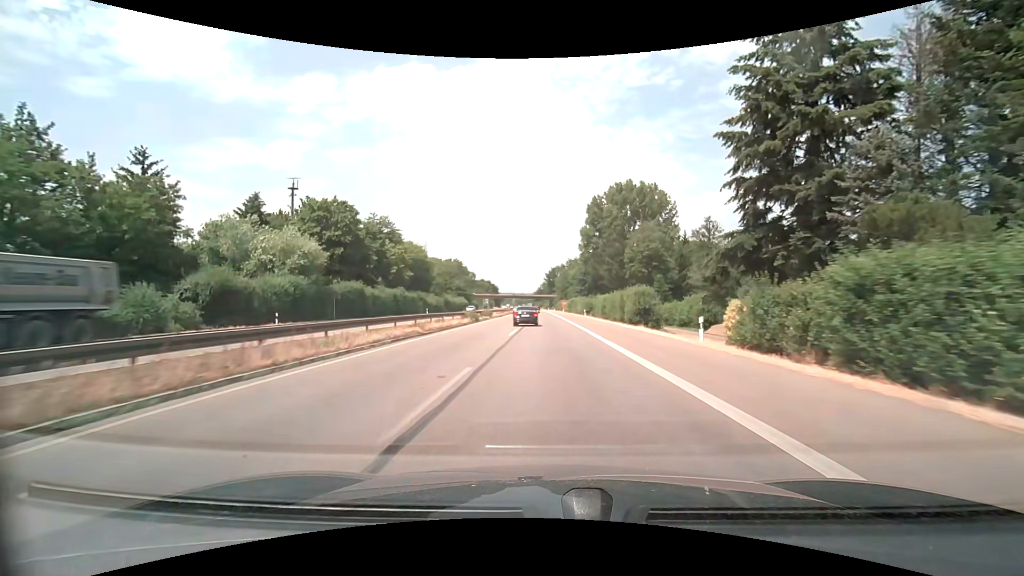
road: trunk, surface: asphalt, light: Day
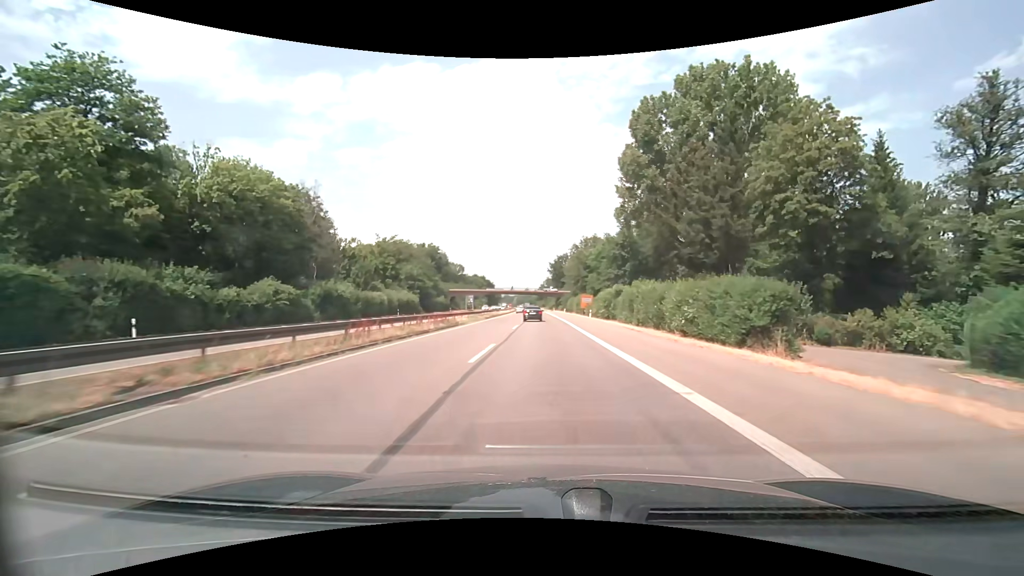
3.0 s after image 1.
(-0.2, +66.2) m; 0°
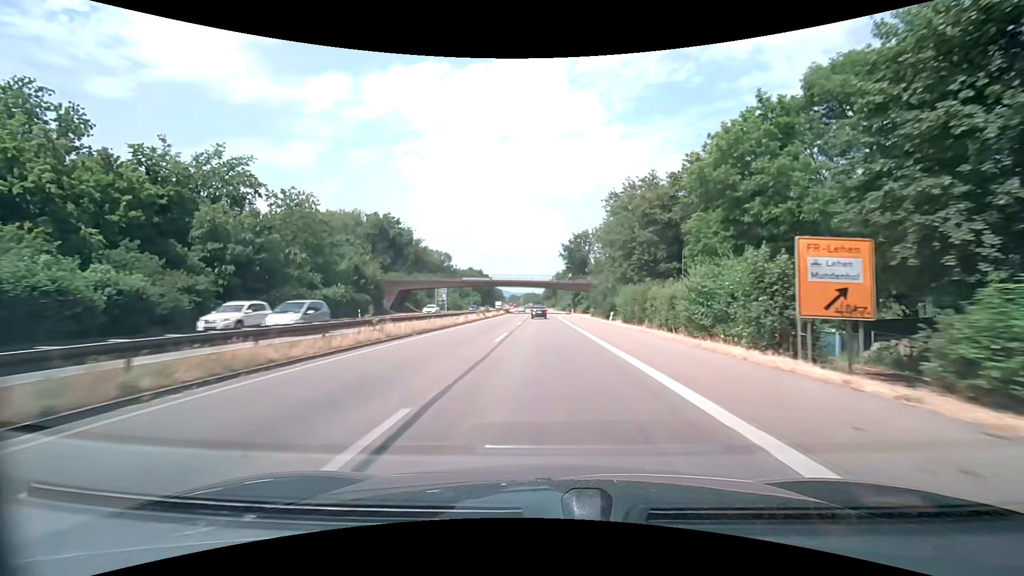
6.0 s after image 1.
(-0.7, +66.3) m; -1°
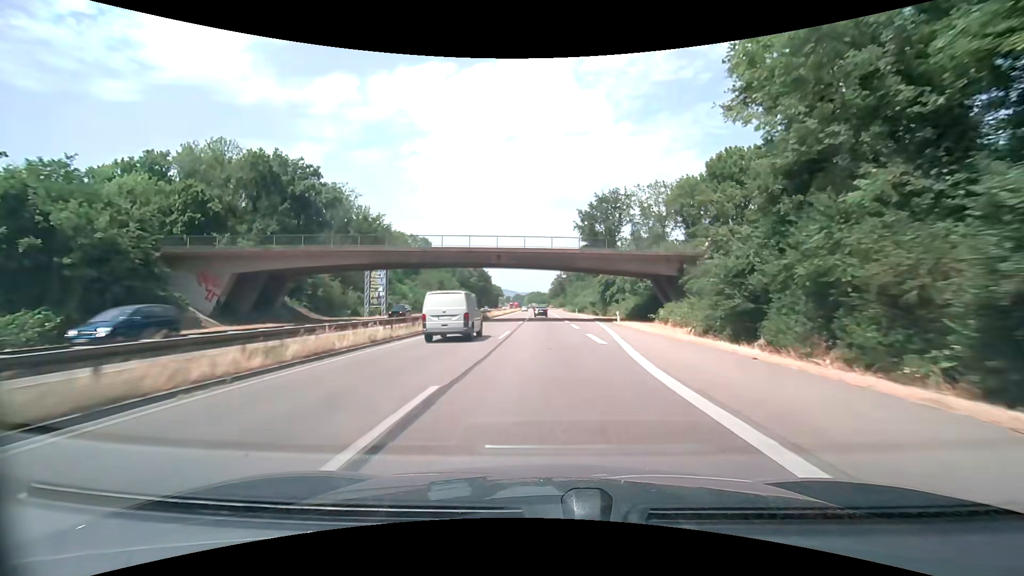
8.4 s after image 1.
(-0.2, +53.1) m; -1°
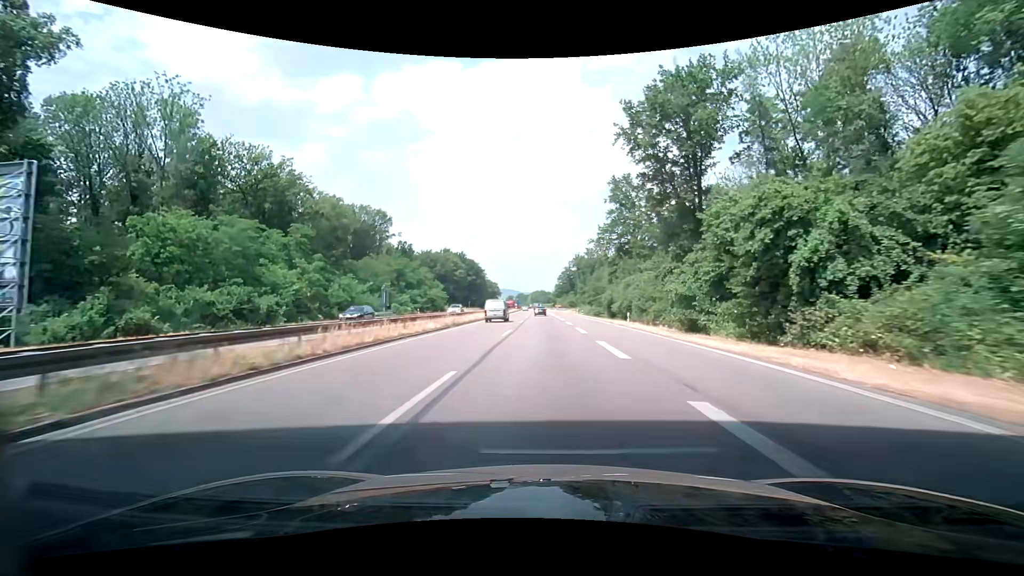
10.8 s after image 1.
(-0.1, +52.9) m; 0°
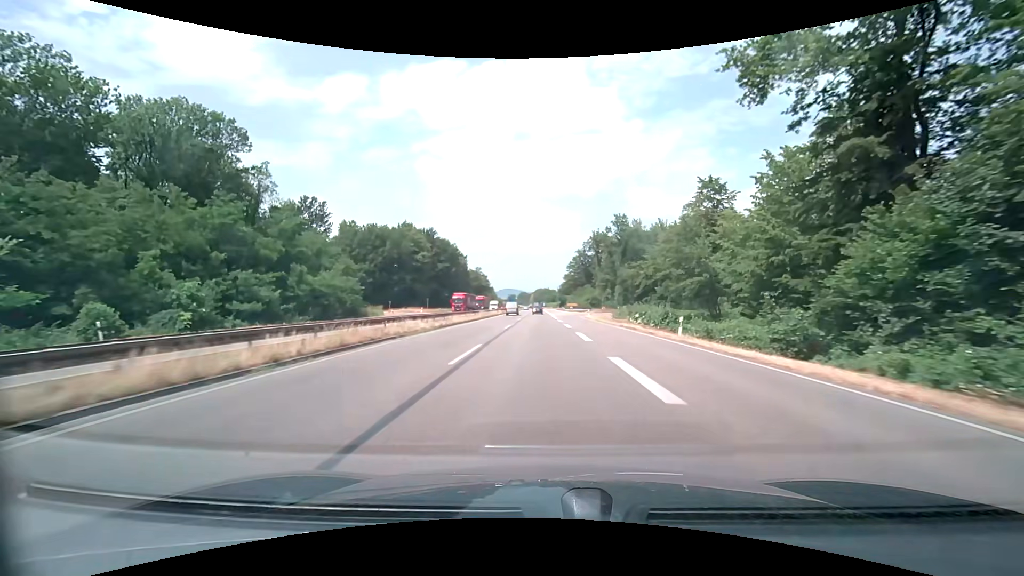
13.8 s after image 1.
(-0.2, +66.1) m; 0°
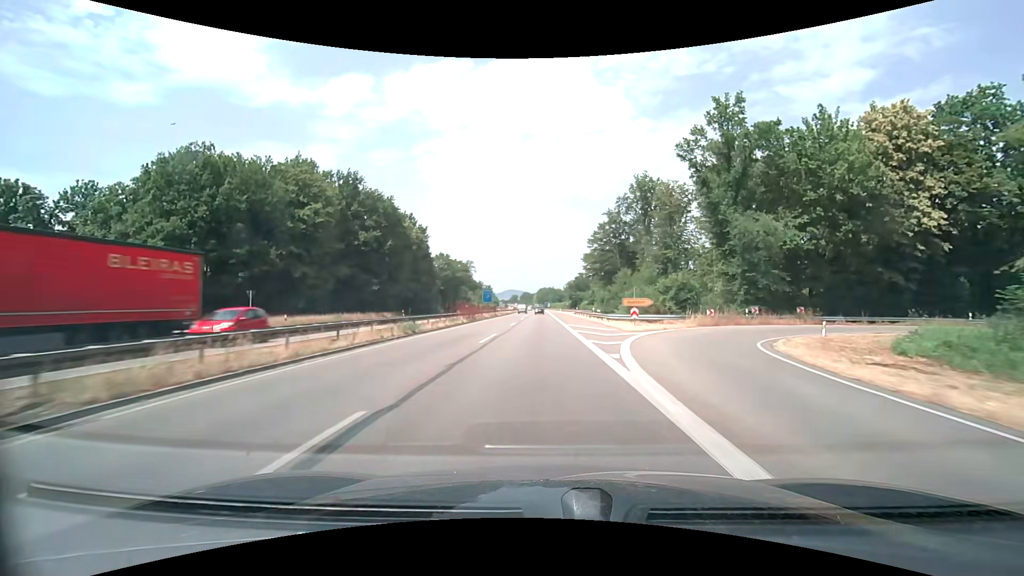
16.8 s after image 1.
(-0.6, +66.0) m; -1°
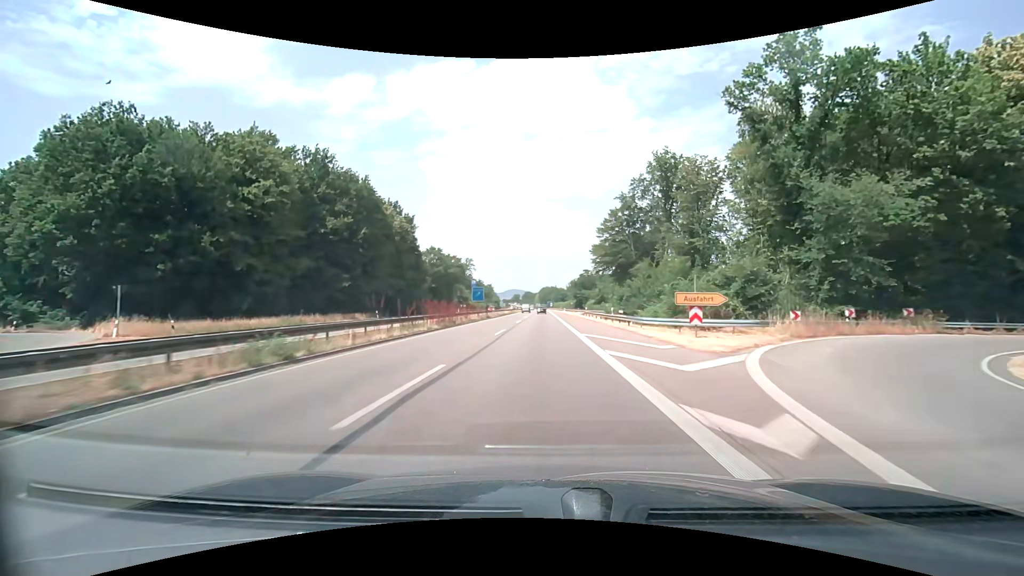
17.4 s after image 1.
(0.0, +13.2) m; 0°
(0, +10) (0, +20) (0, +30) (0, +40) (0, +50) (0, +60) (0, +70) (0, +80) (0, +90) (0, +100) m
